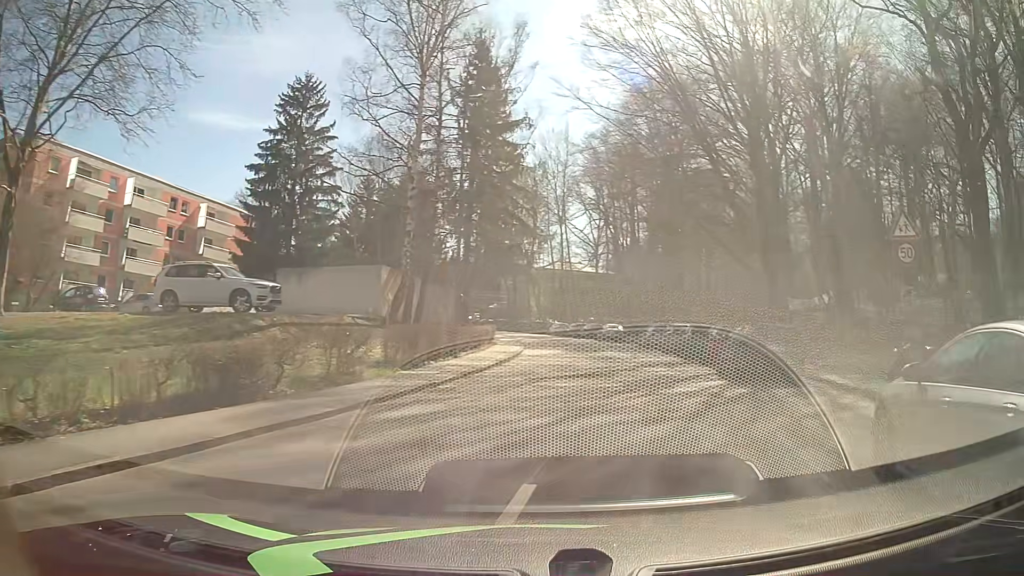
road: residential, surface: asphalt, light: Day
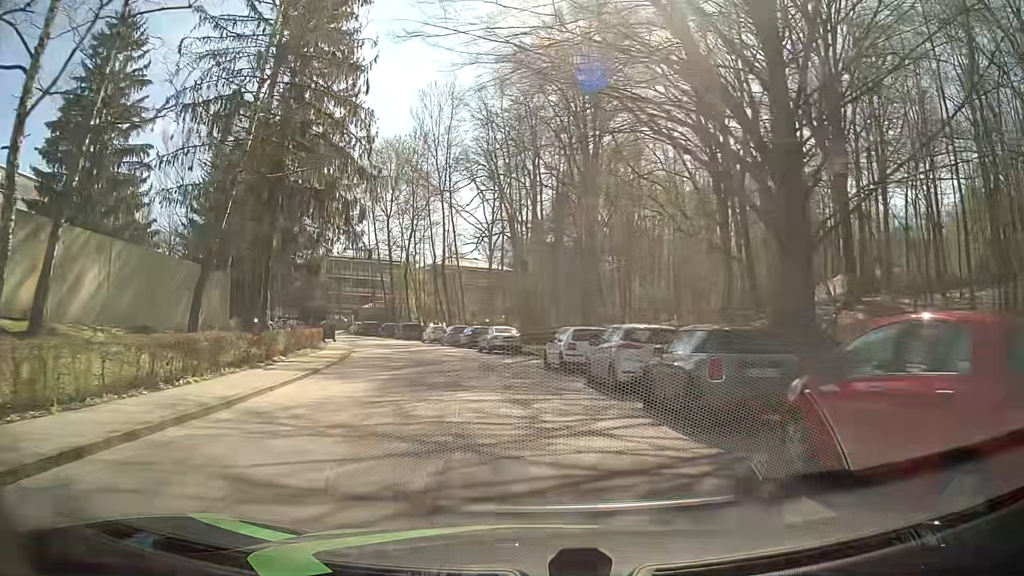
(+3.0, +19.5) m; +9°
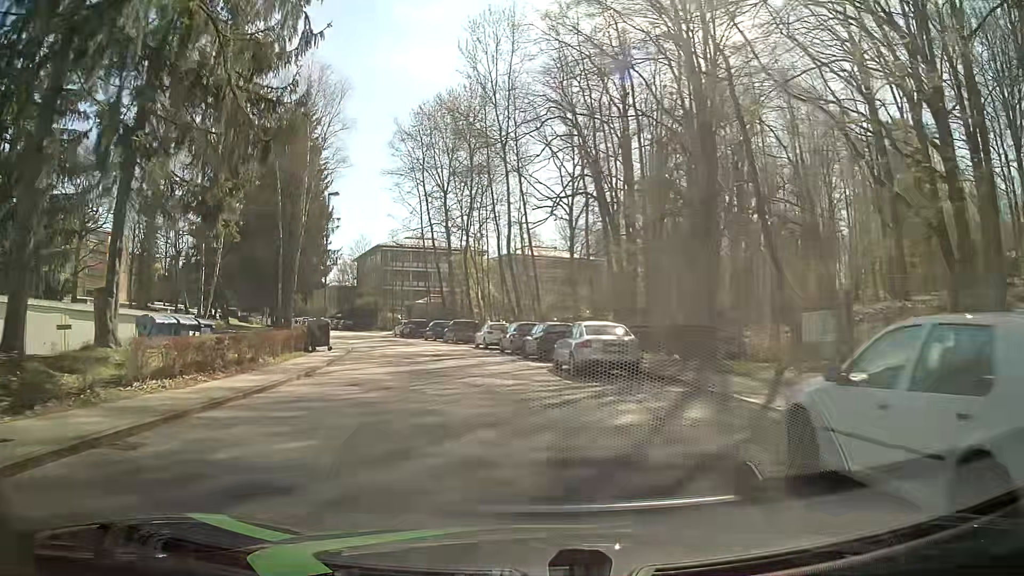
(-1.0, +17.5) m; -7°
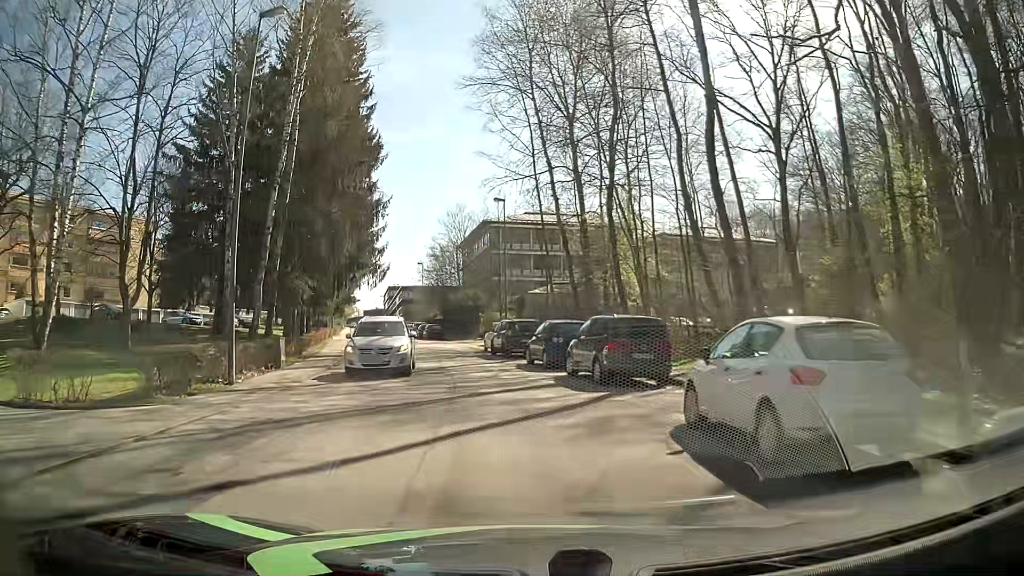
(-3.1, +29.9) m; -11°
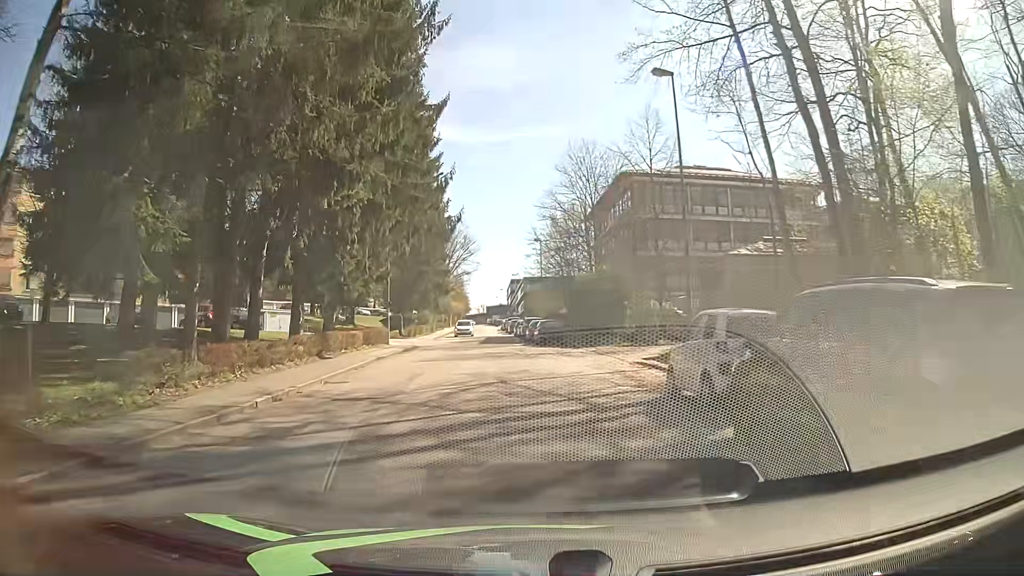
(-2.7, +24.0) m; -11°
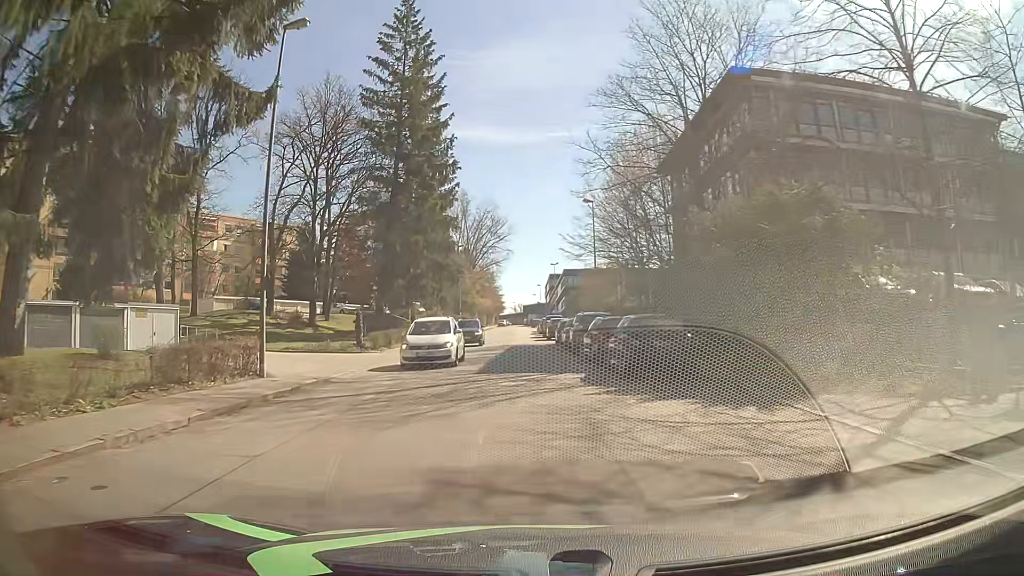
(-1.0, +24.2) m; -5°
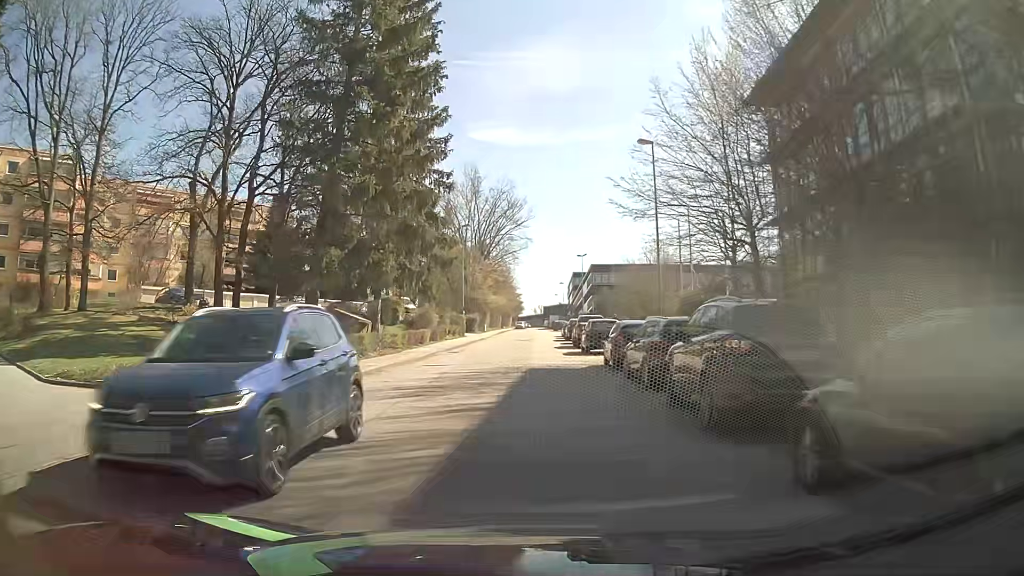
(-0.2, +17.9) m; -1°
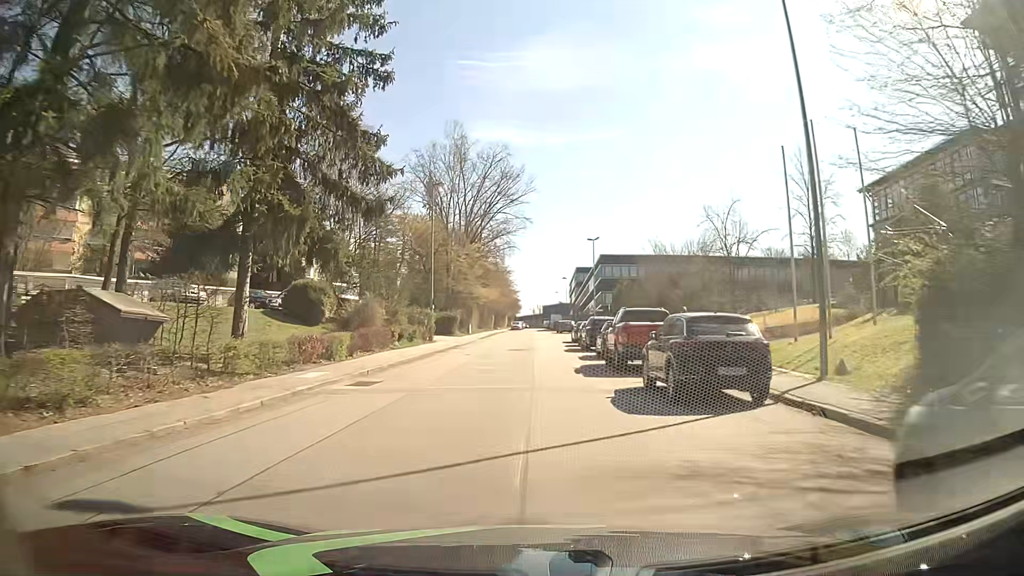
(0.0, +18.5) m; 0°
(0, +10) (0, +20) (0, +30) (+1, +40) (+1, +50) (+1, +60) (+1, +70) (+1, +80) (+2, +90) (+2, +100) m
